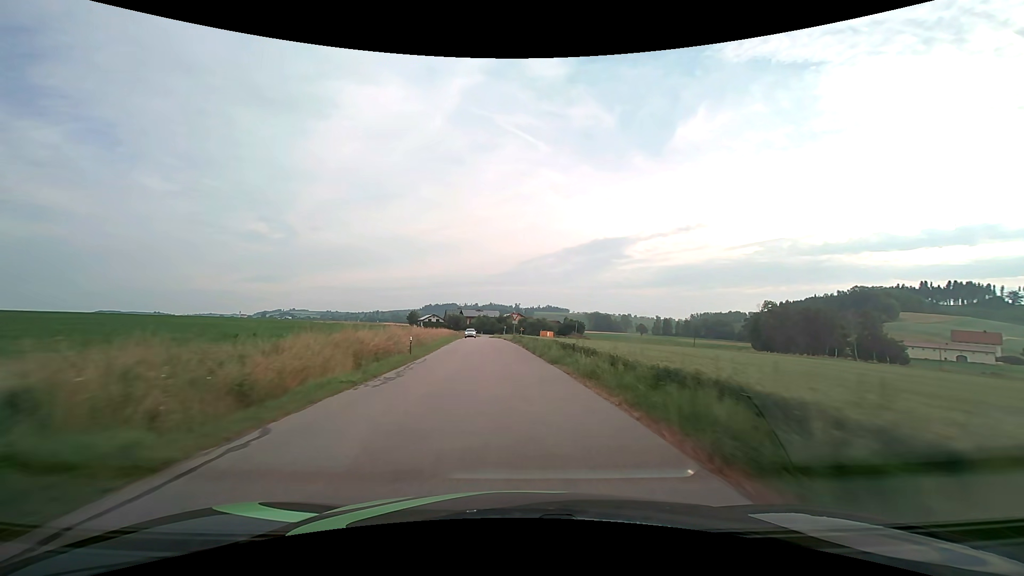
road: tertiary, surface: asphalt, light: Day
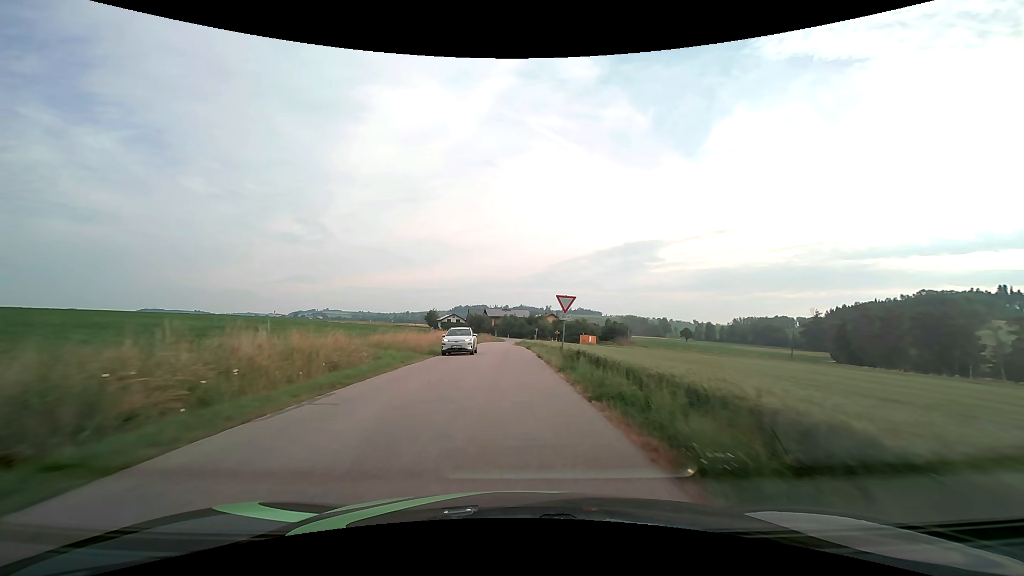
(-0.9, +30.9) m; -3°
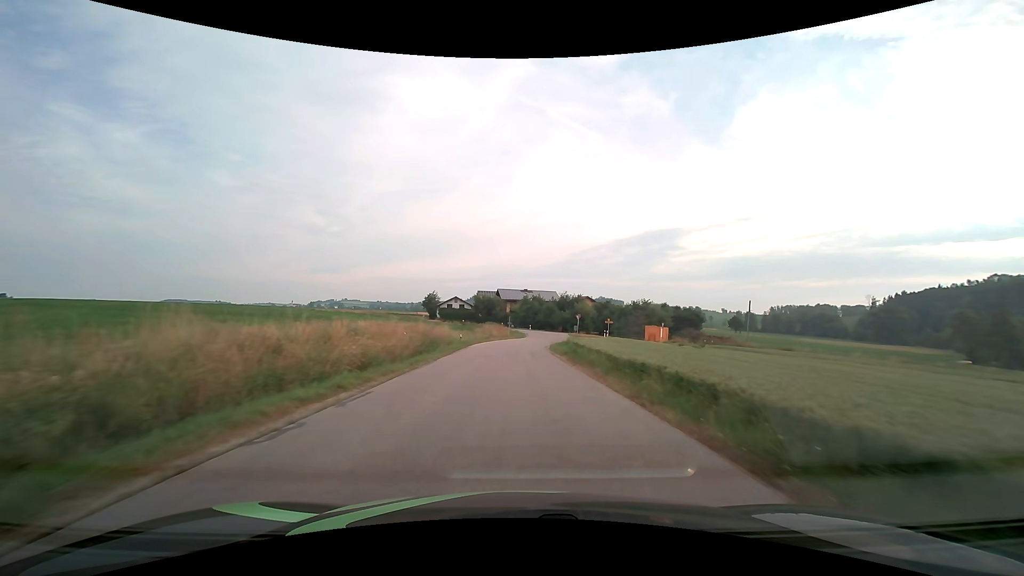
(-1.5, +47.6) m; -2°
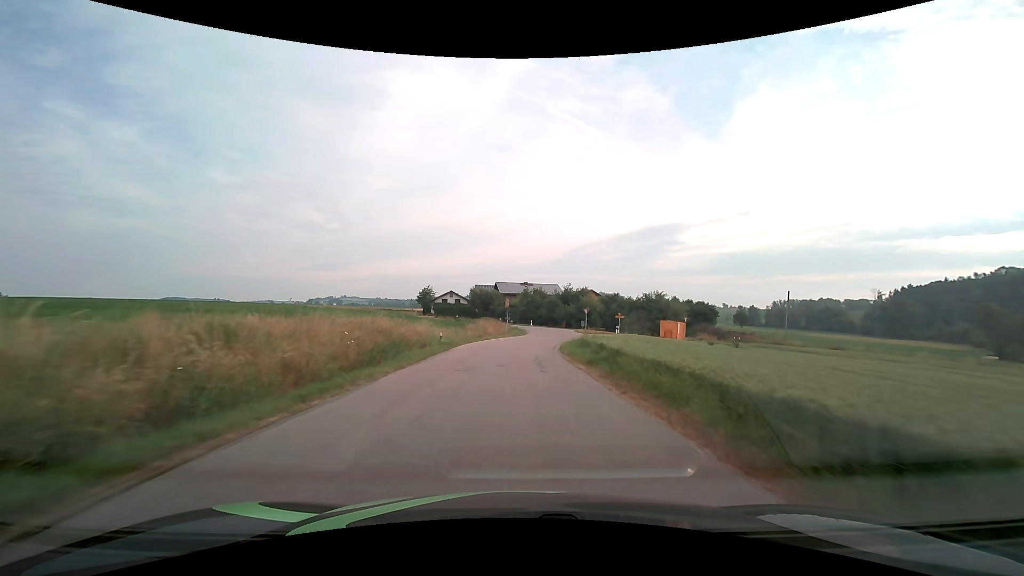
(0.0, +8.8) m; 0°
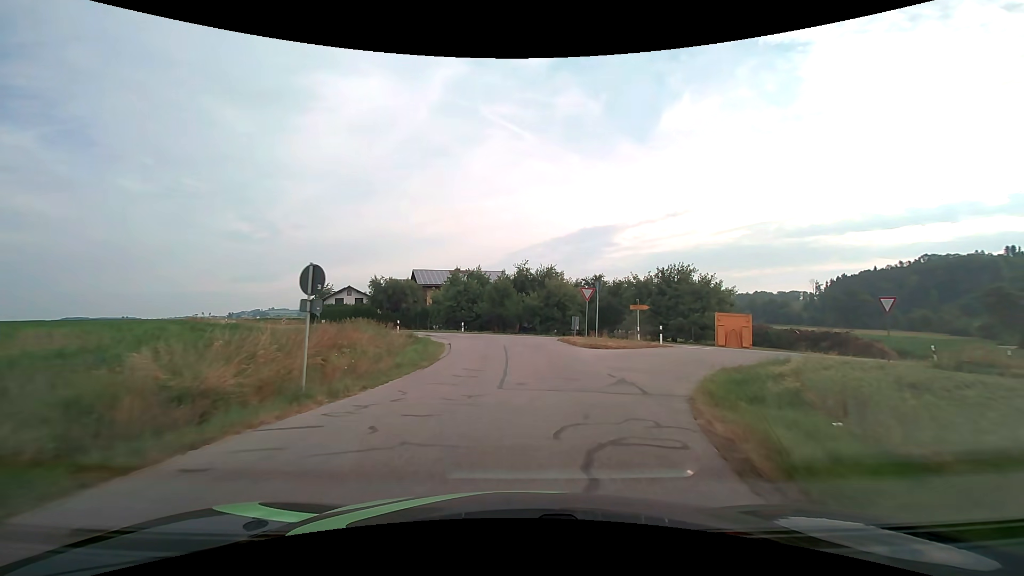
(+1.4, +37.3) m; +7°
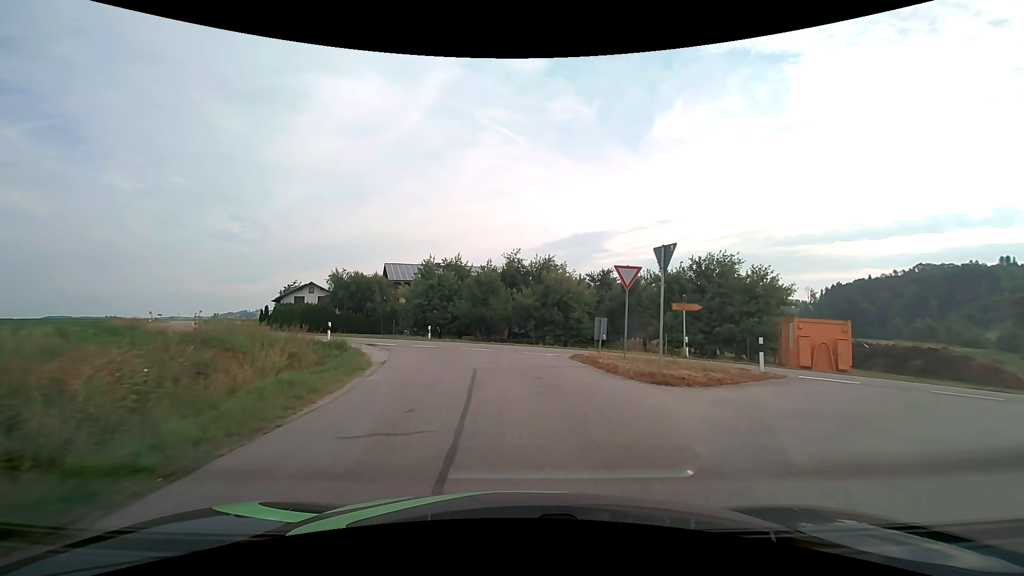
(+0.1, +11.9) m; +1°
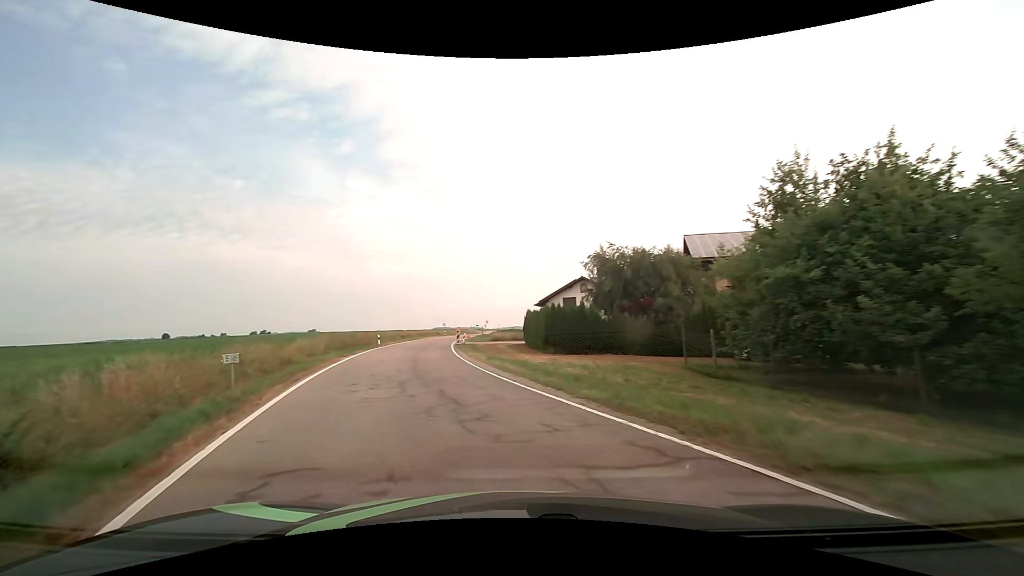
(-5.3, +27.6) m; -32°
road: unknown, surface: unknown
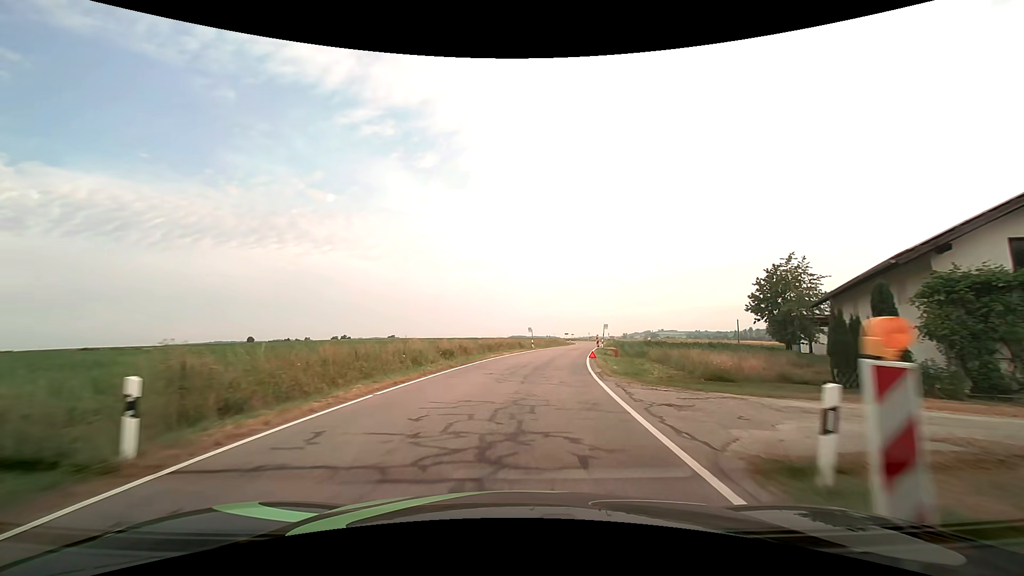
(-8.3, +39.2) m; -11°
(0, +10) (+1, +20) (+2, +30) (+3, +40) (+5, +50) (+7, +59) (+9, +69) (+11, +79) (+13, +89) (+15, +99) m
